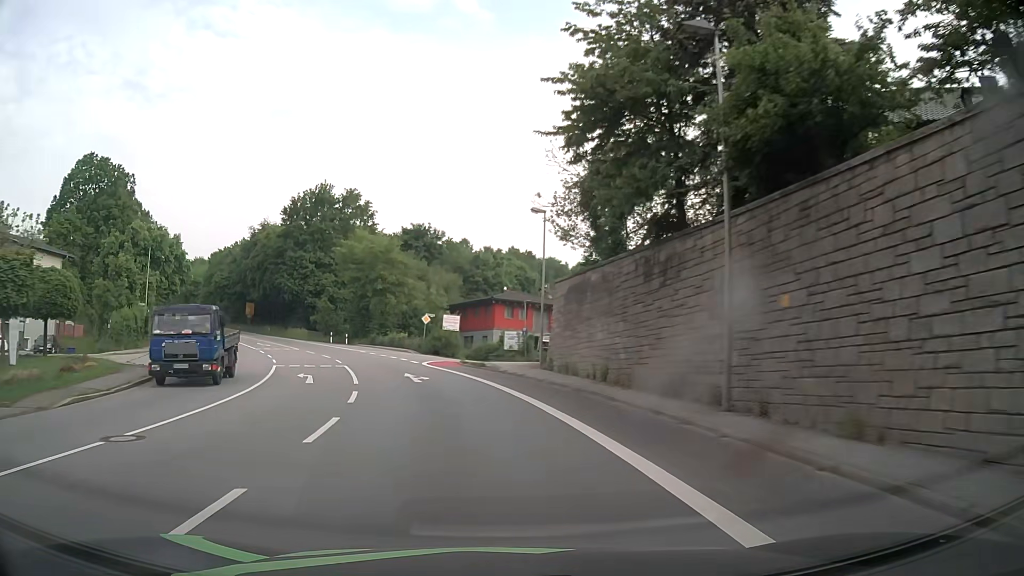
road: primary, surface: asphalt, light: Day
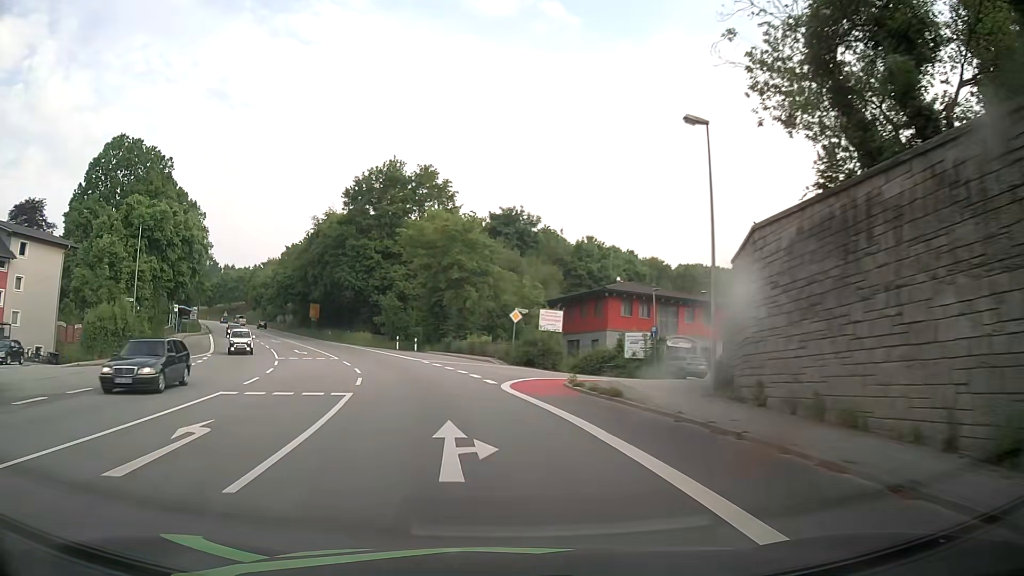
(-1.3, +15.4) m; -8°
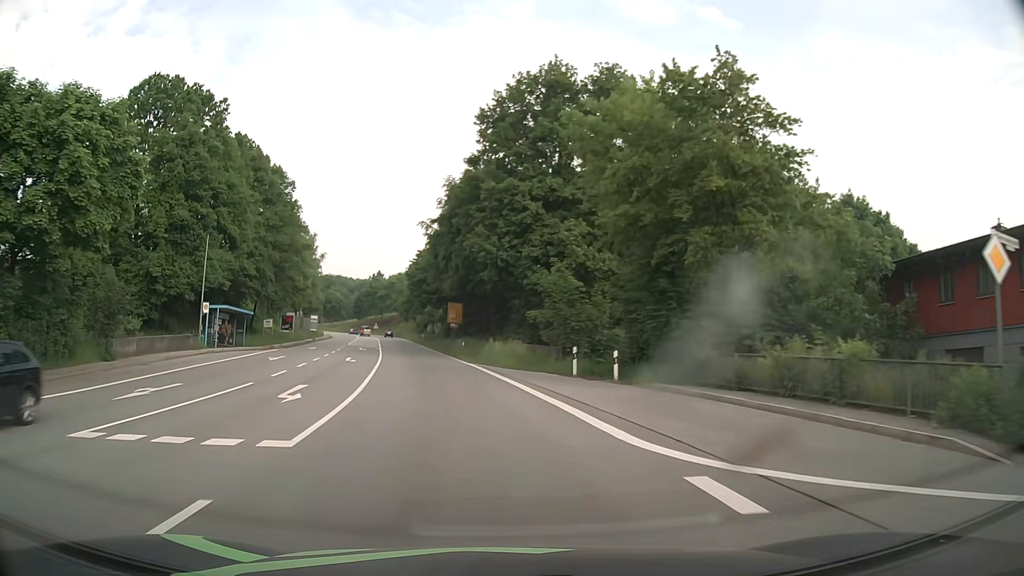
(-4.5, +30.6) m; -16°
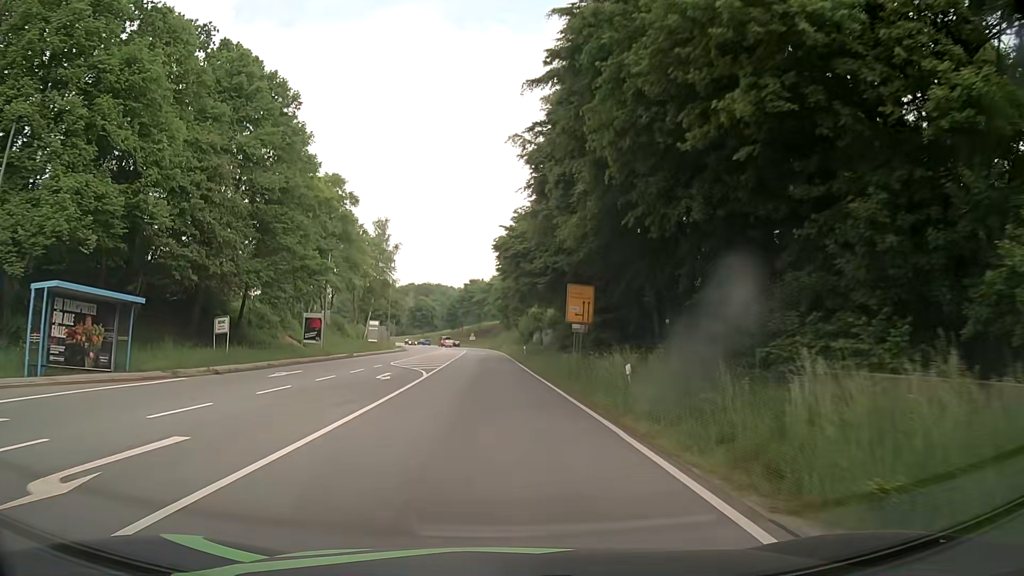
(-3.0, +30.8) m; -9°
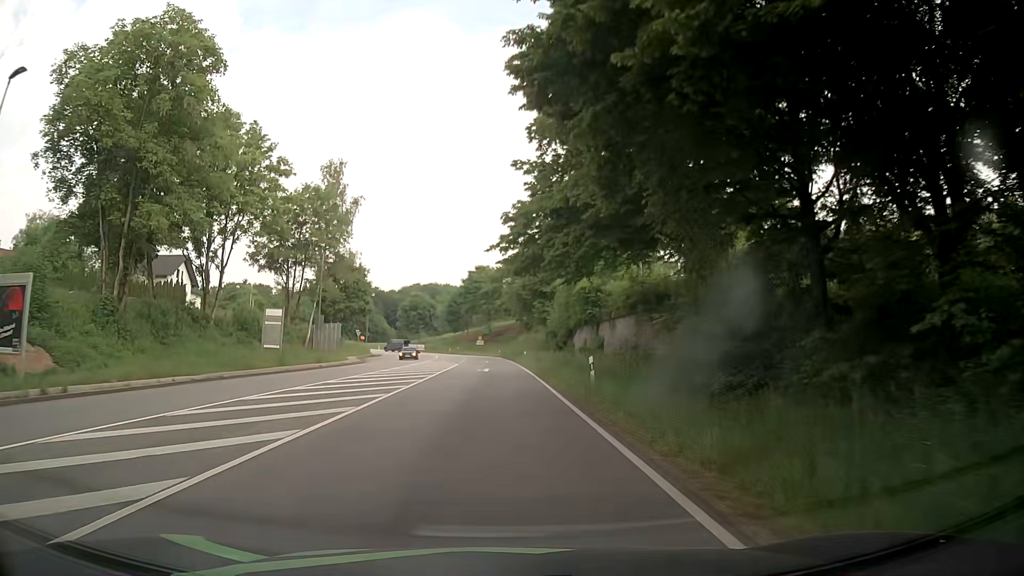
(-0.3, +38.8) m; -1°
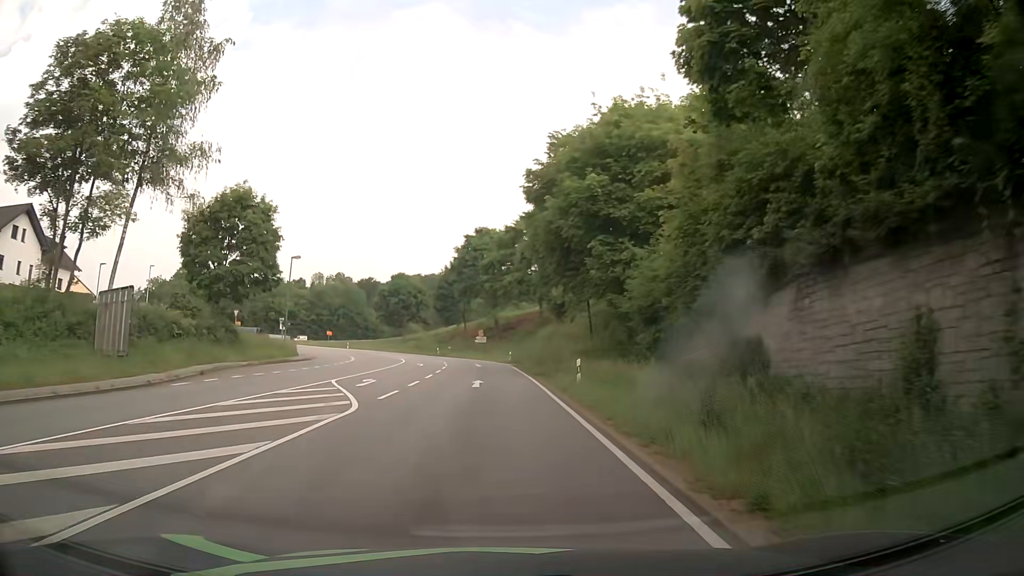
(-0.5, +38.8) m; -1°
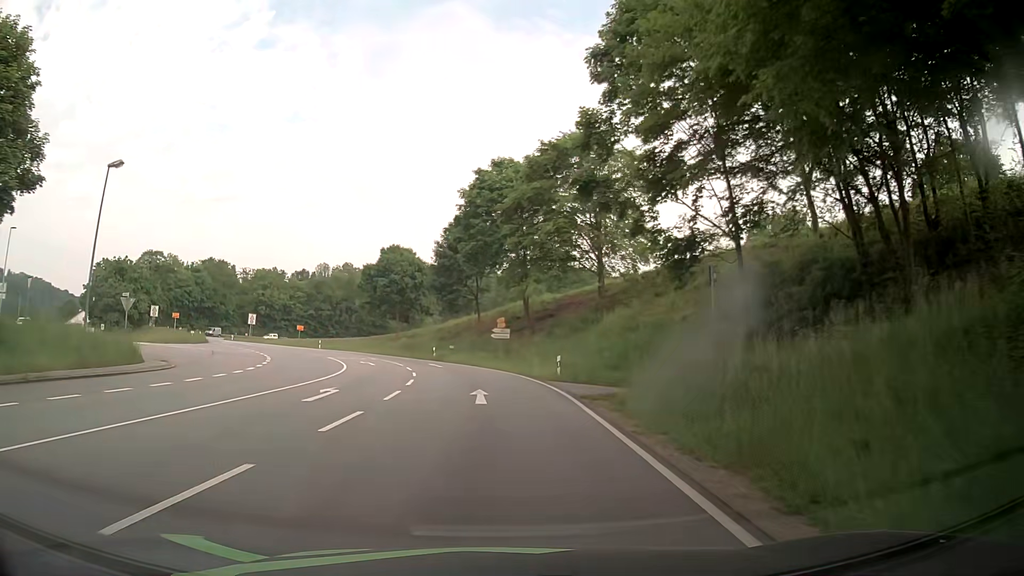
(-0.3, +31.3) m; -2°
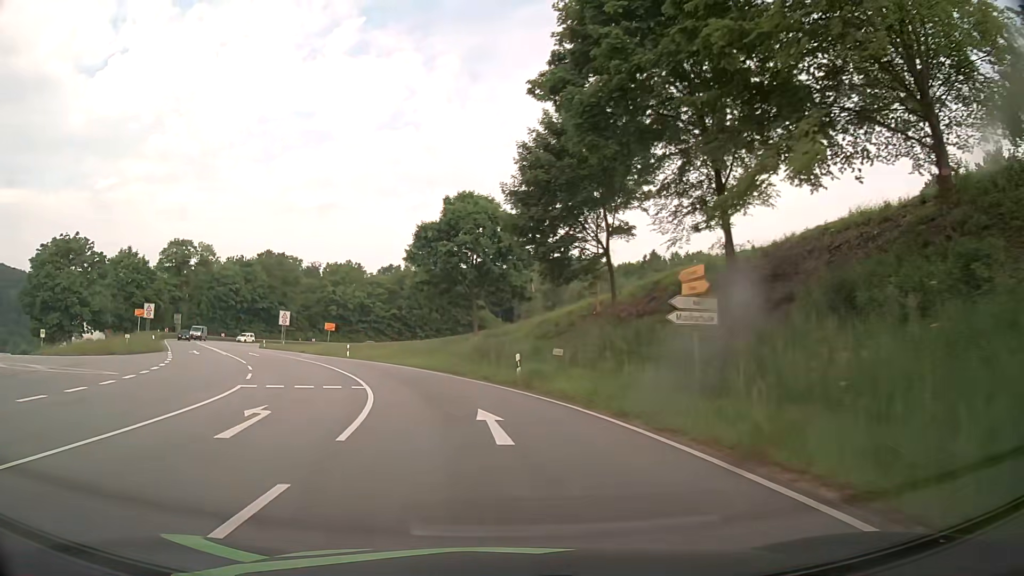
(-2.1, +31.1) m; -9°
(0, +10) (-2, +20) (-5, +30) (-8, +39) (-13, +48) (-18, +56) (-24, +64) (-29, +73) (-33, +82) (-37, +91) m
